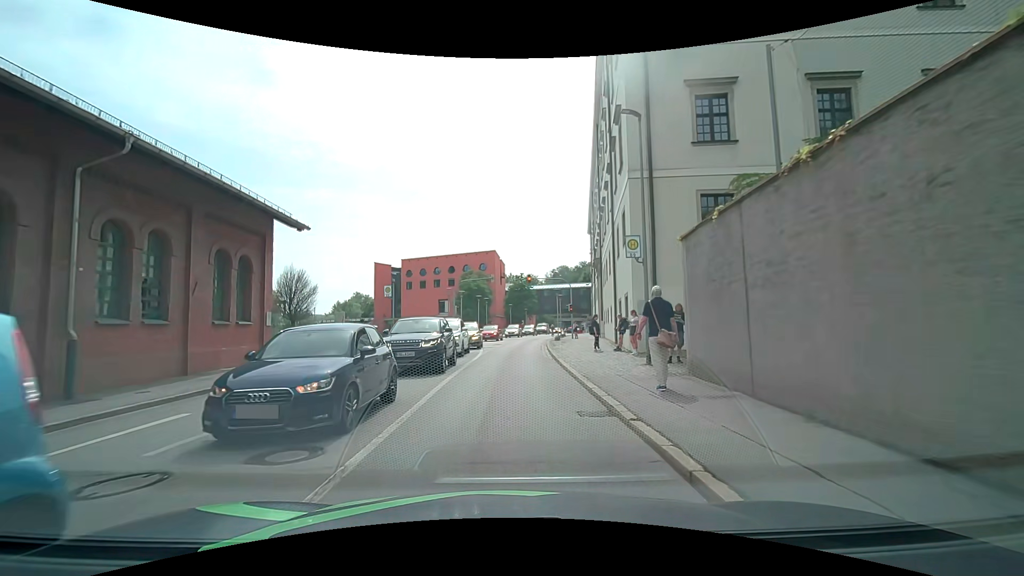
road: tertiary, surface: asphalt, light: Day
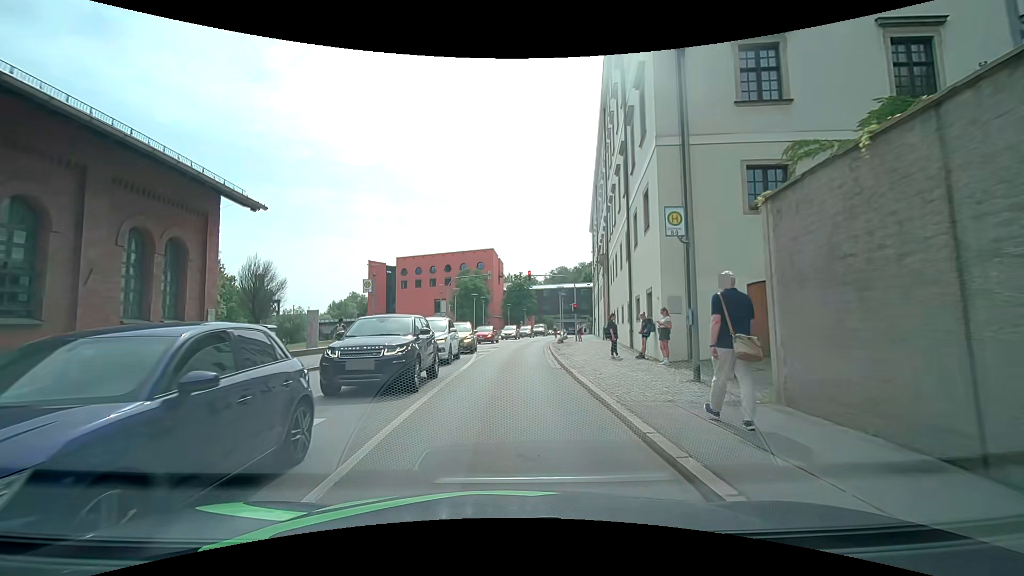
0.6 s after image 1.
(0.0, +3.9) m; -2°
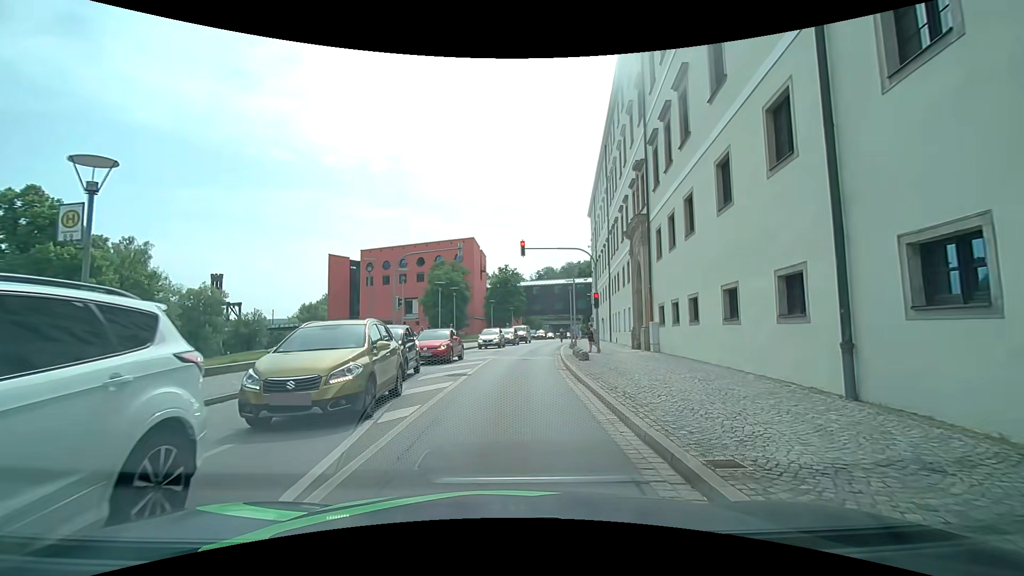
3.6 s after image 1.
(+0.5, +16.5) m; +3°
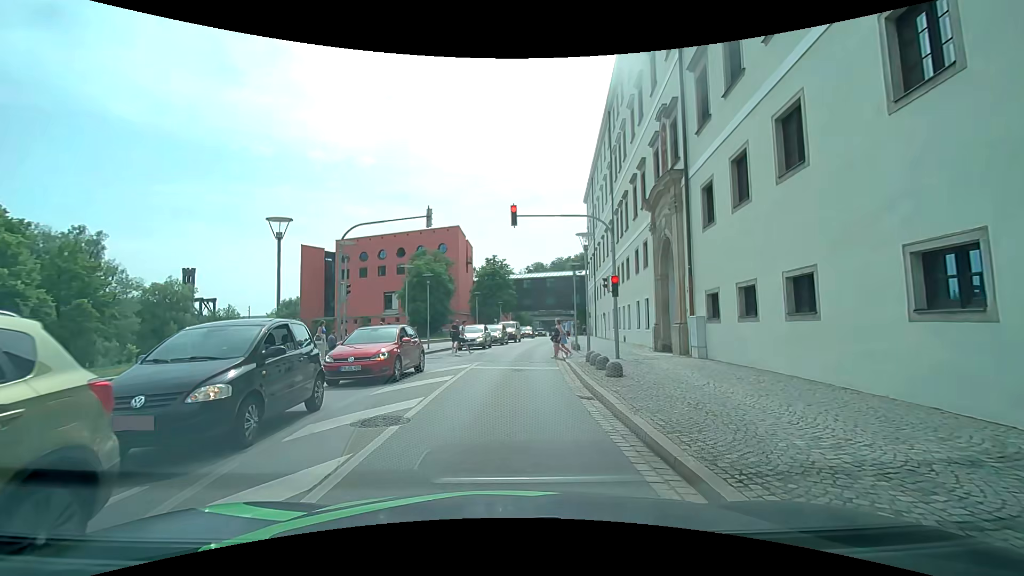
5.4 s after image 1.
(+0.2, +7.5) m; +2°
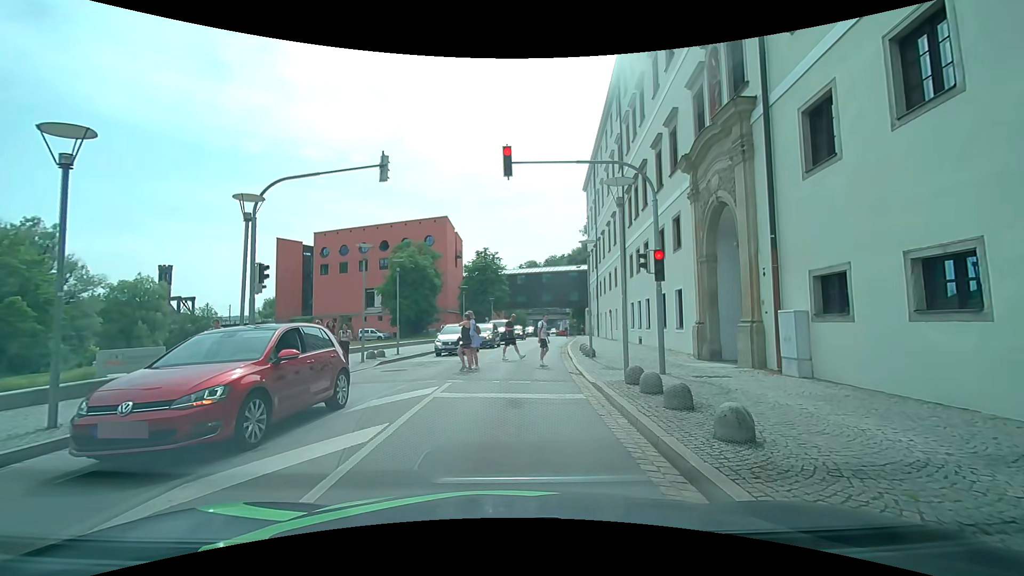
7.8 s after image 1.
(0.0, +6.6) m; 0°
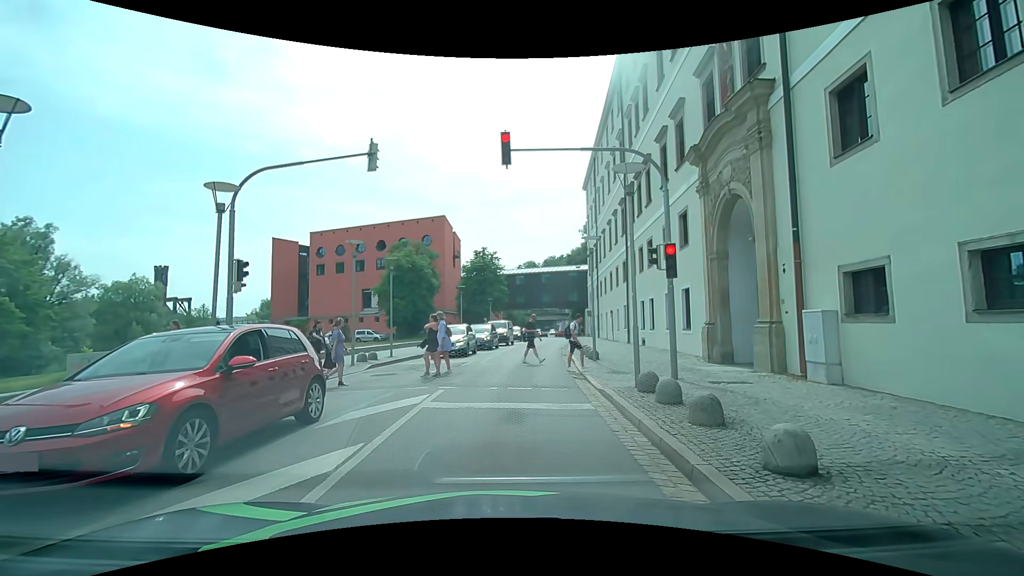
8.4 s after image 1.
(0.0, +1.1) m; +1°
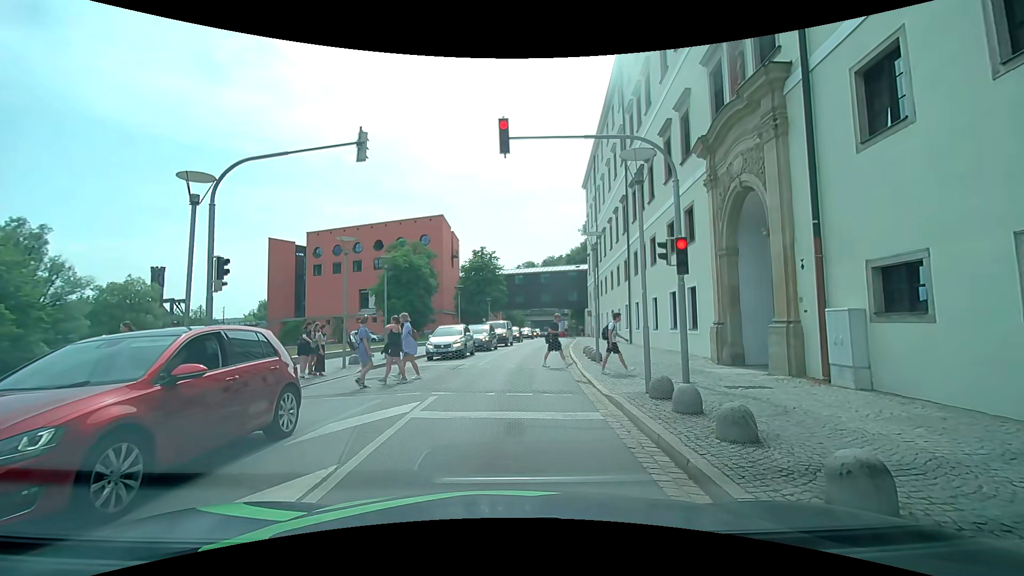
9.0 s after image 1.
(0.0, +0.8) m; +1°
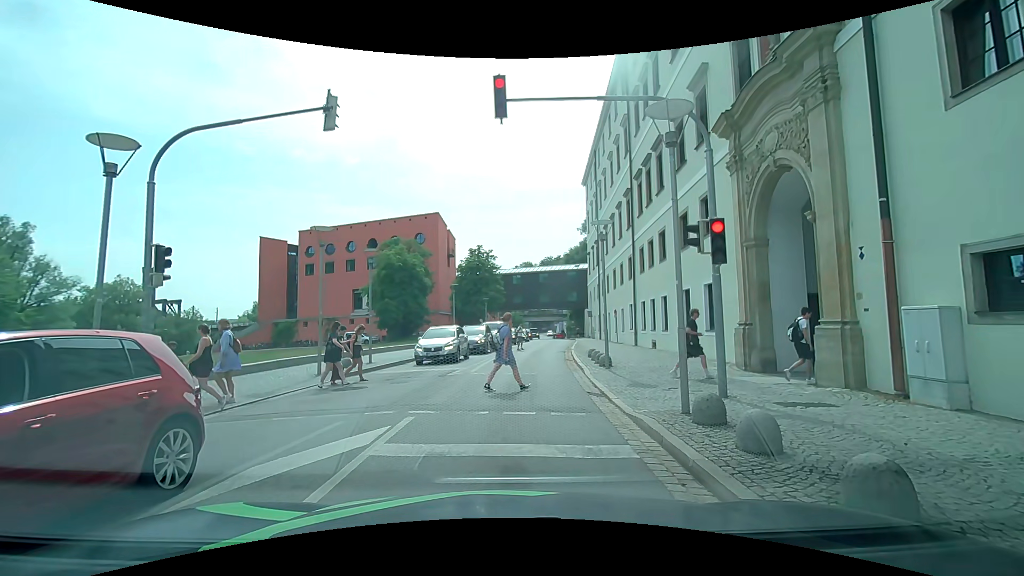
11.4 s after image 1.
(0.0, +2.1) m; 0°
